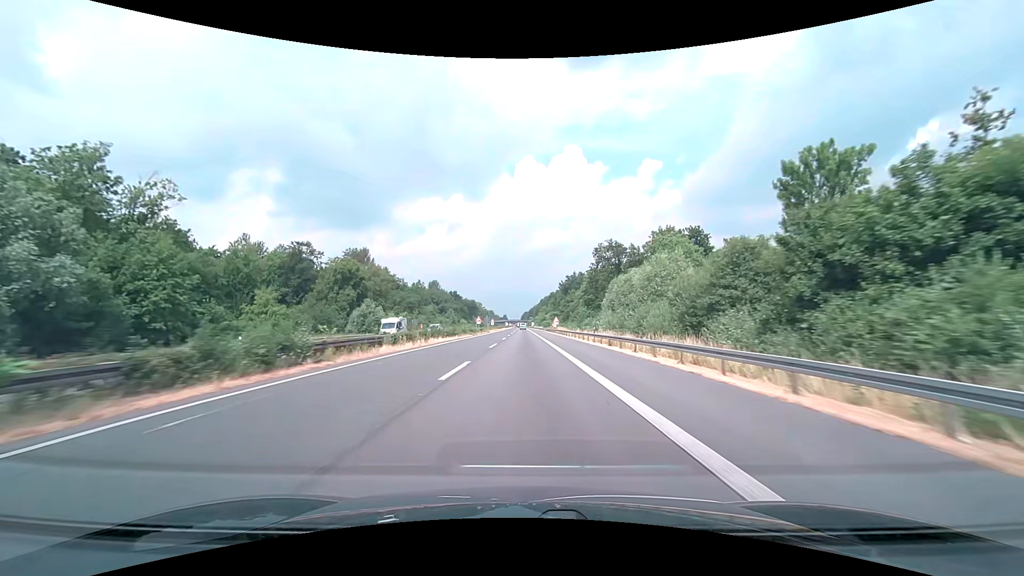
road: motorway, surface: asphalt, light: Day
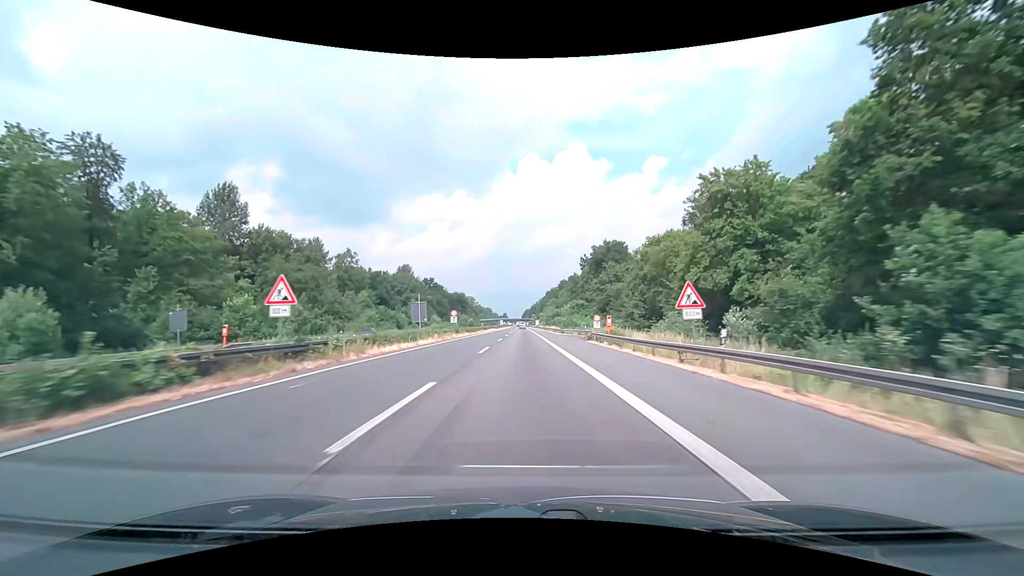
(+0.1, +79.1) m; 0°
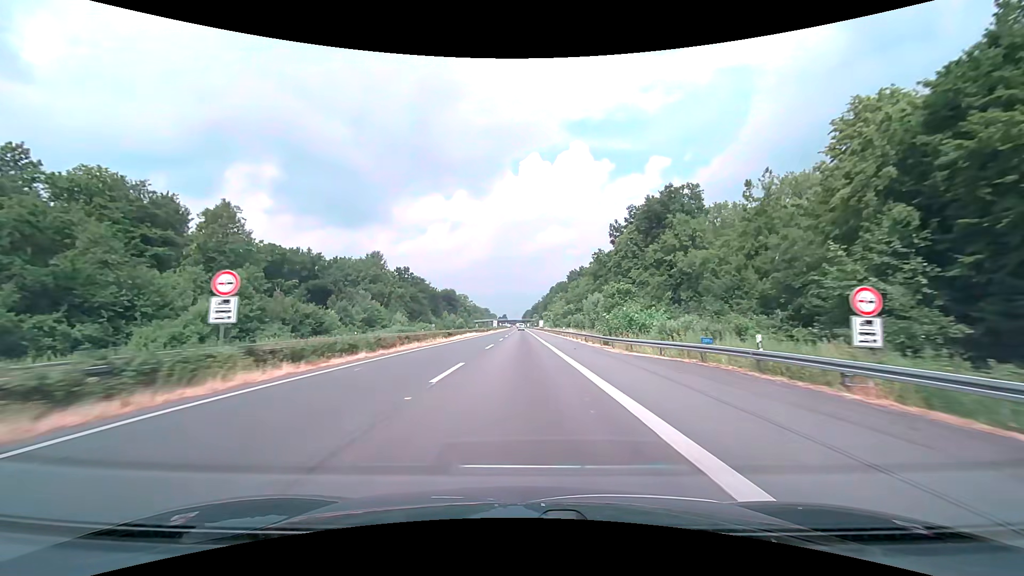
(0.0, +47.5) m; 0°
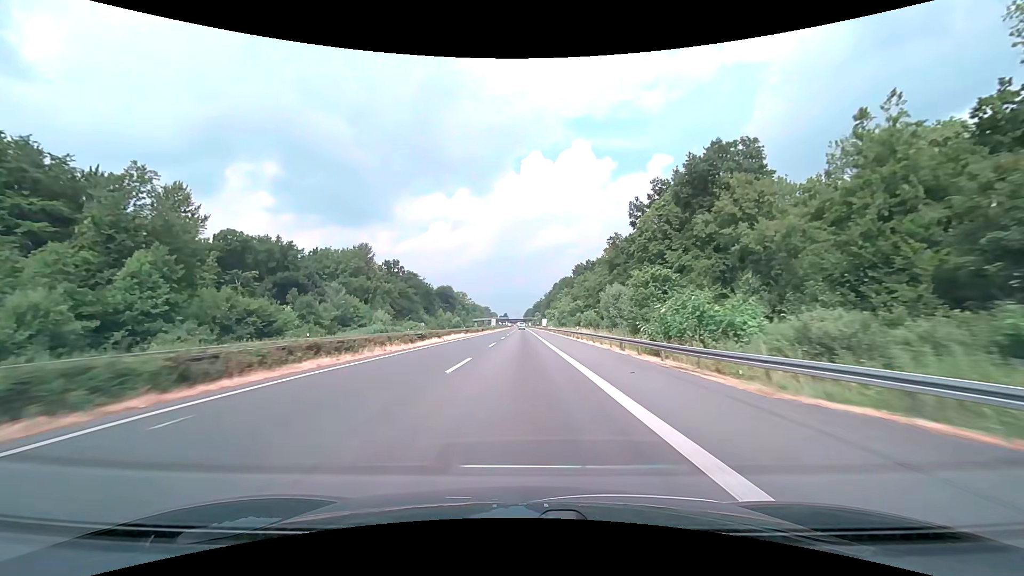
(0.0, +15.8) m; 0°
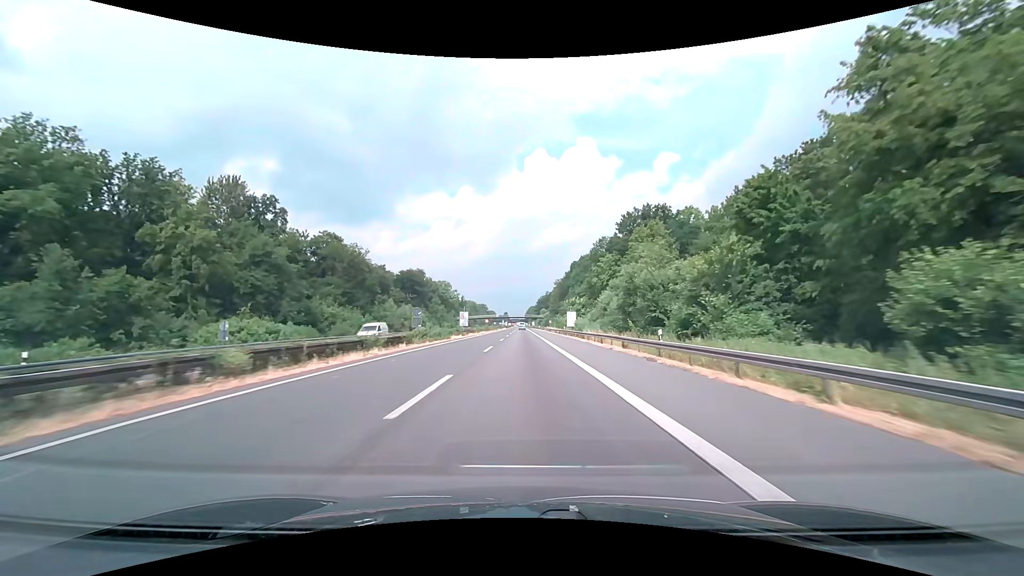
(-0.4, +79.1) m; 0°
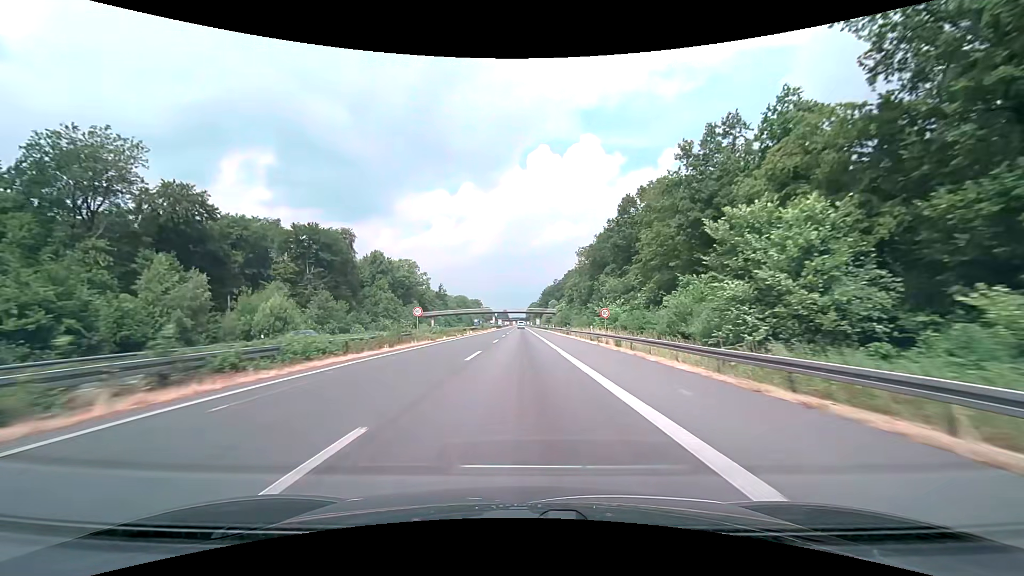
(-0.2, +78.9) m; 0°
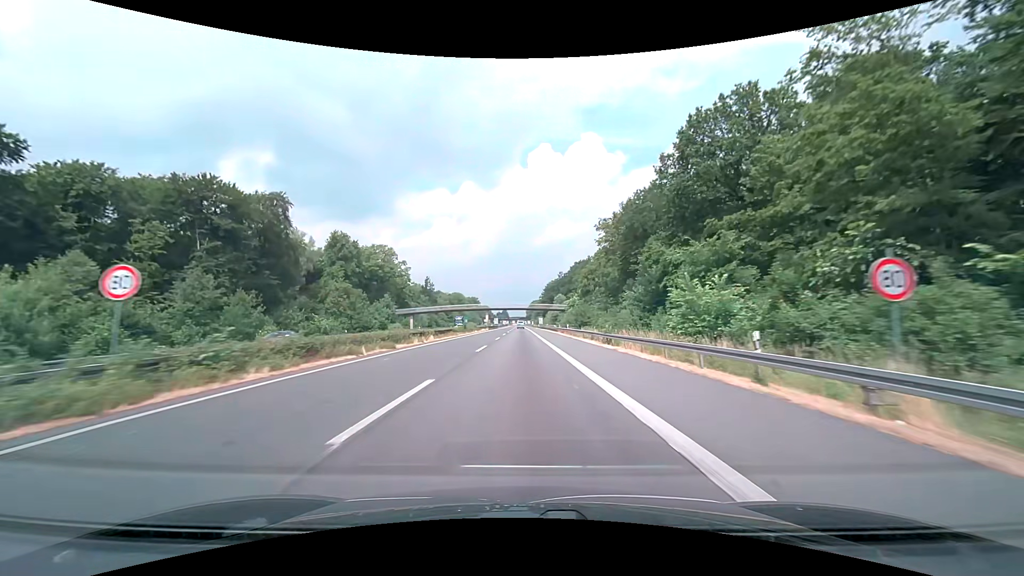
(+0.1, +30.5) m; 0°
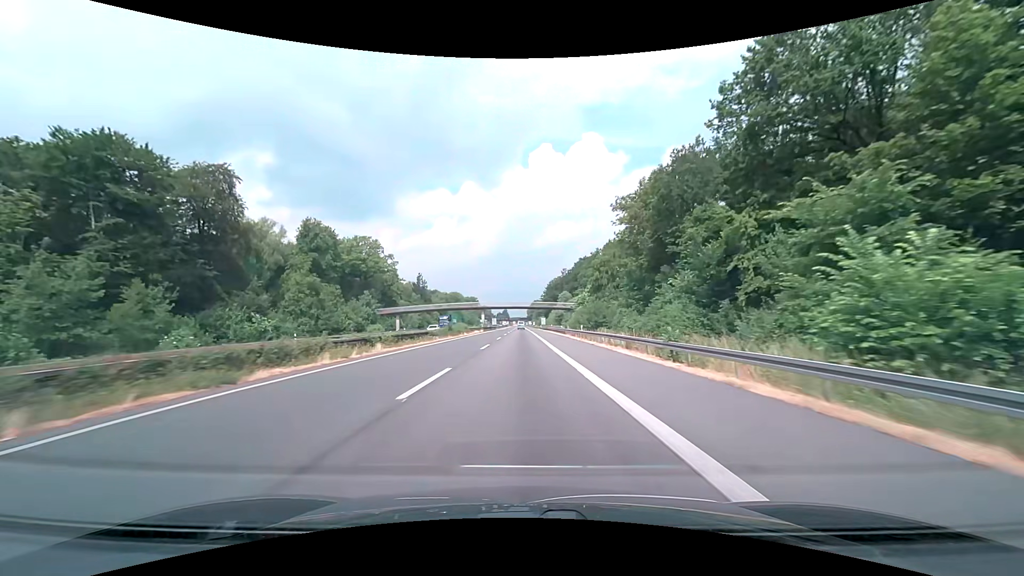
(0.0, +14.9) m; 0°
(0, +10) (0, +20) (0, +30) (0, +40) (0, +50) (0, +60) (0, +70) (-1, +80) (-1, +90) (-1, +100) m
